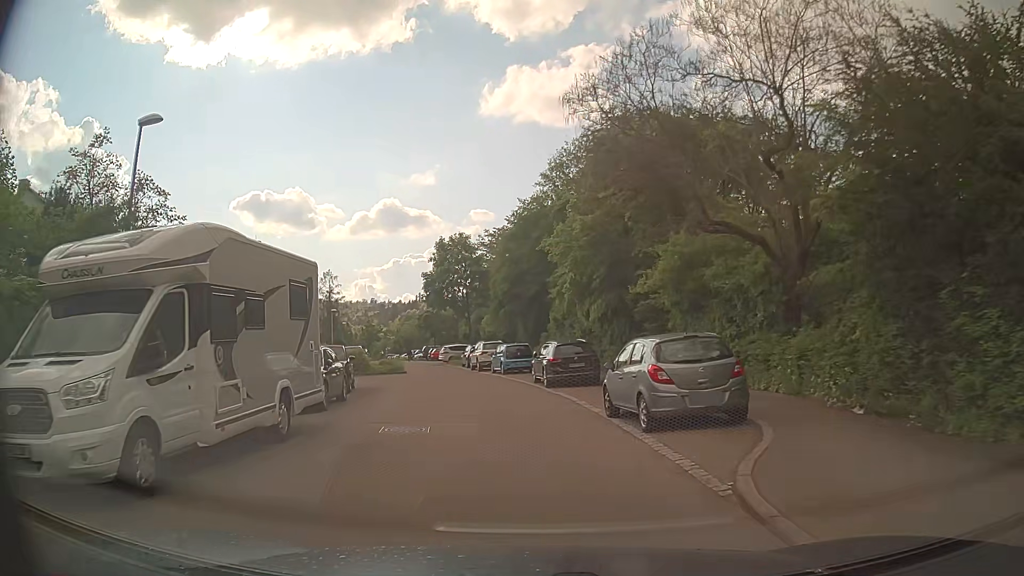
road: residential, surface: asphalt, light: Day
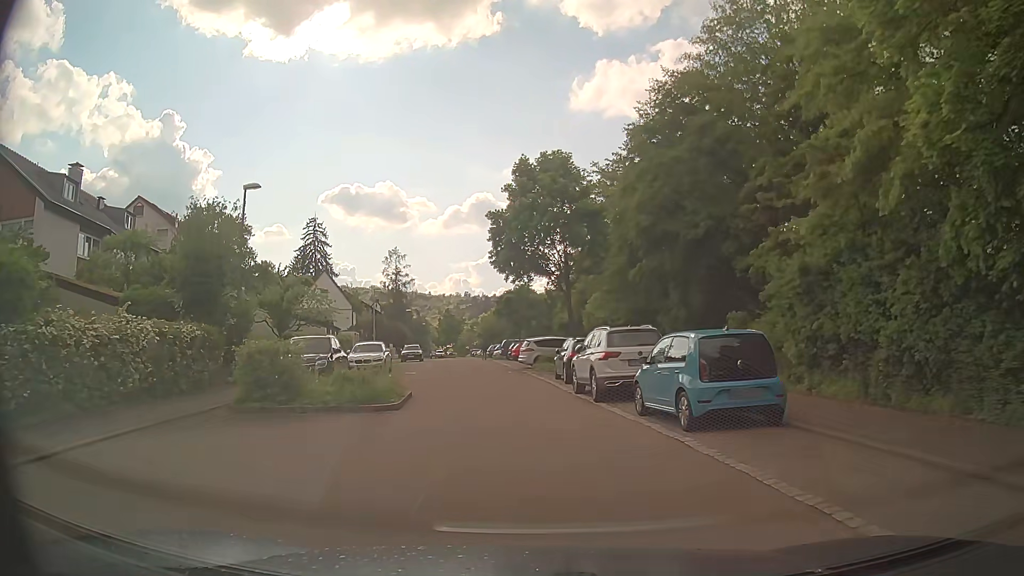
(-1.6, +22.8) m; -8°
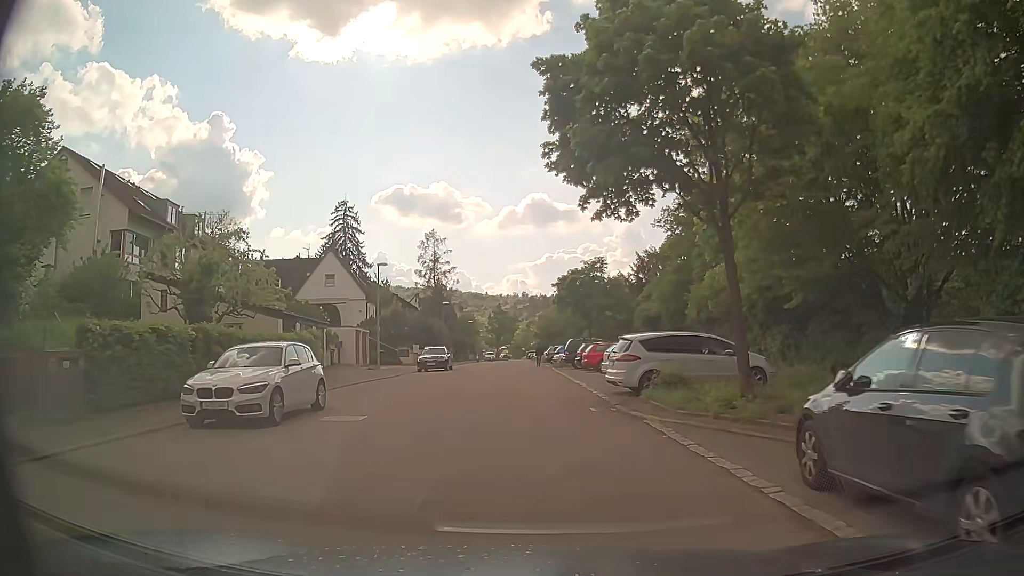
(-0.9, +18.2) m; -4°
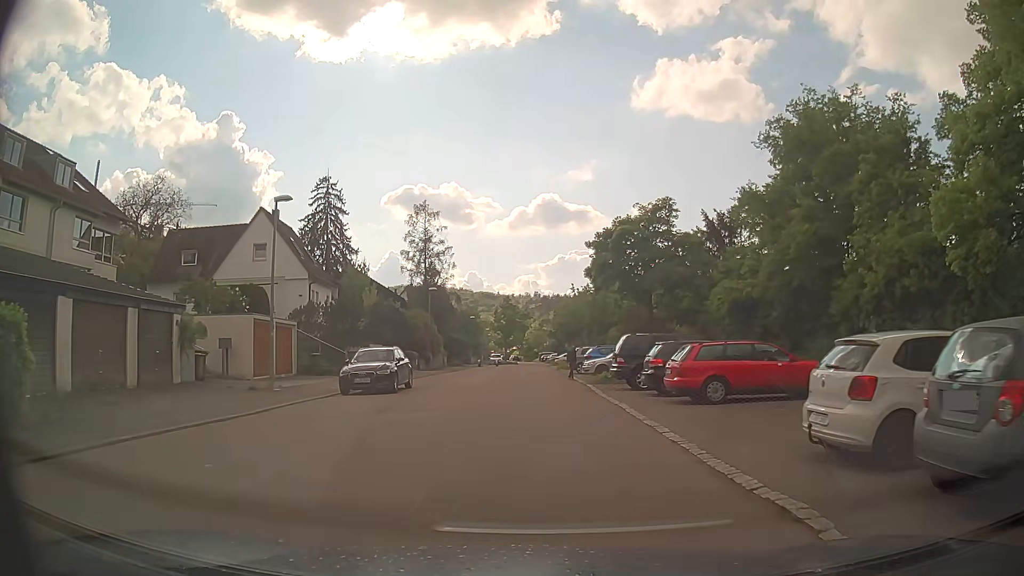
(-0.3, +18.3) m; -2°
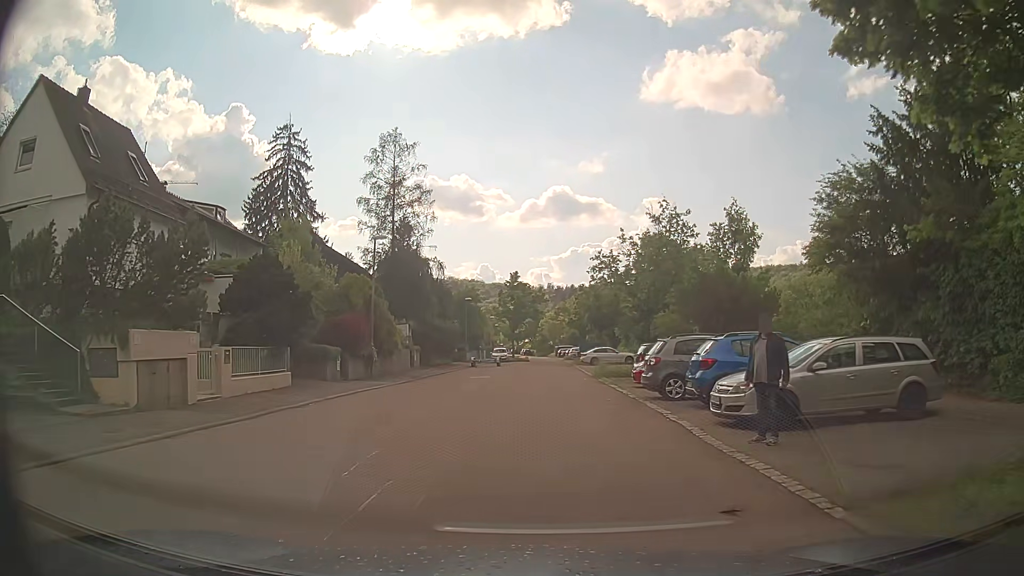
(0.0, +22.8) m; 0°
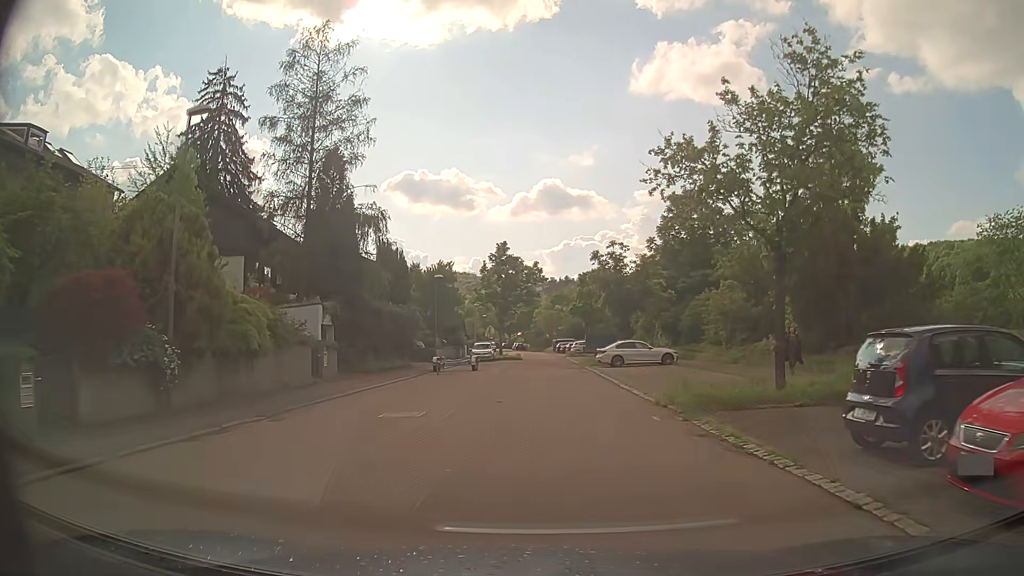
(-0.1, +17.7) m; +1°
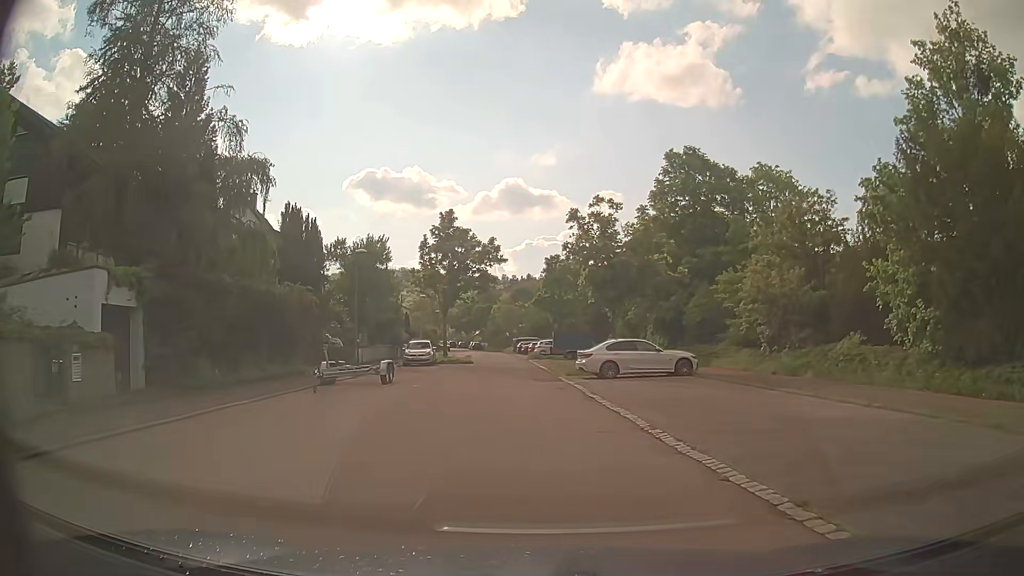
(+0.3, +12.8) m; +3°
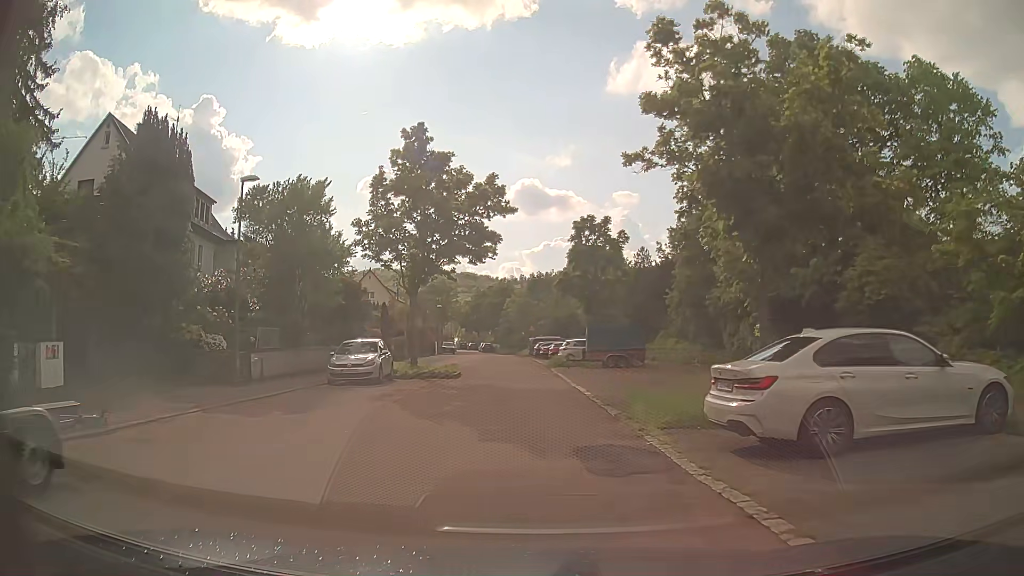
(-0.1, +17.6) m; -2°
